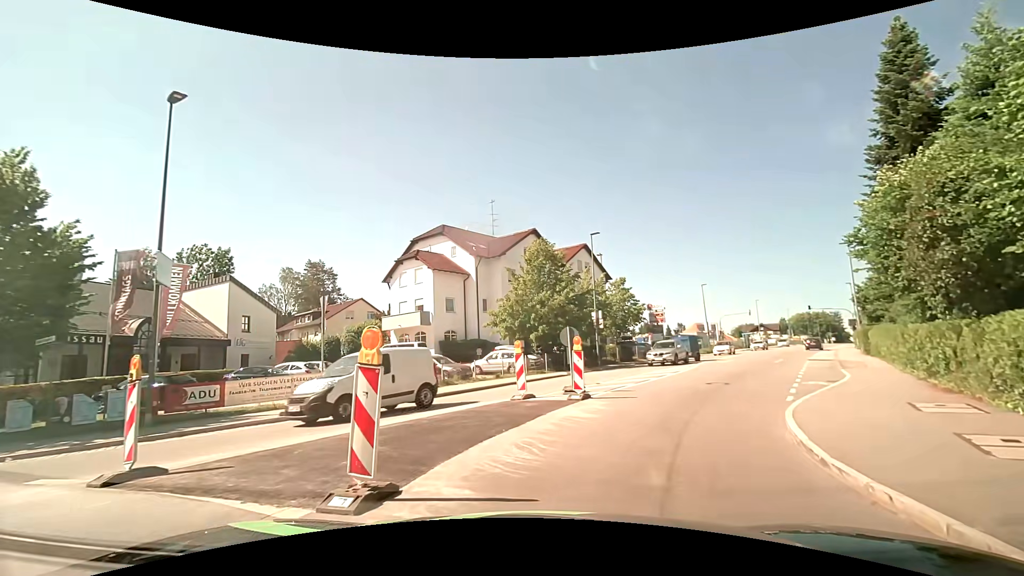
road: tertiary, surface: asphalt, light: Day
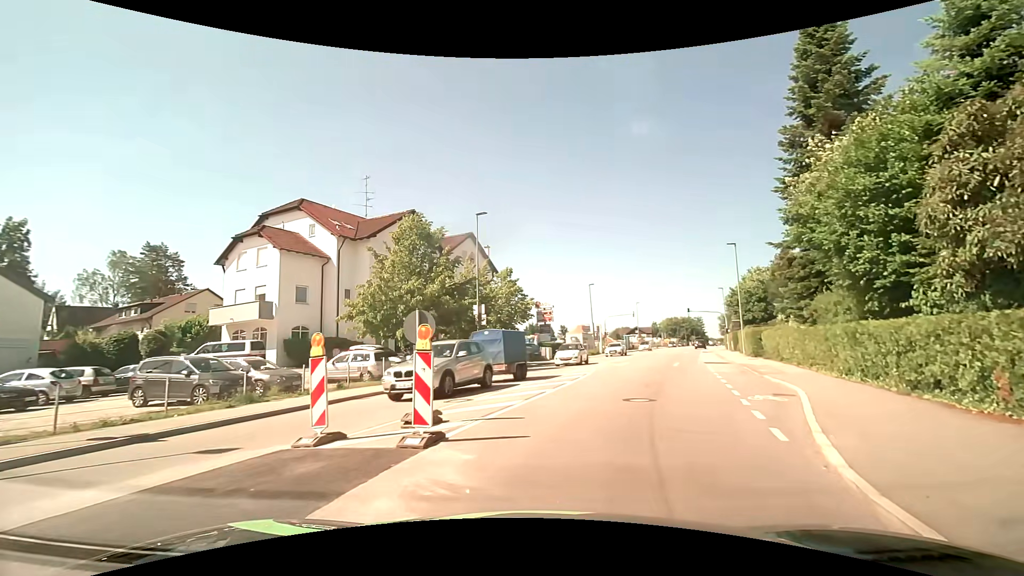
(+0.7, +6.5) m; +13°
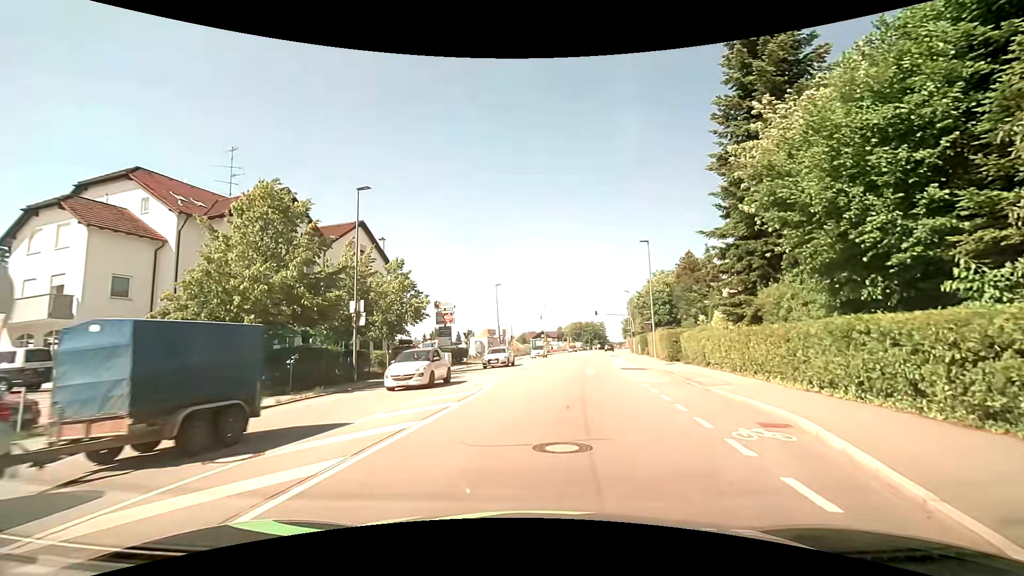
(+0.6, +5.6) m; +12°
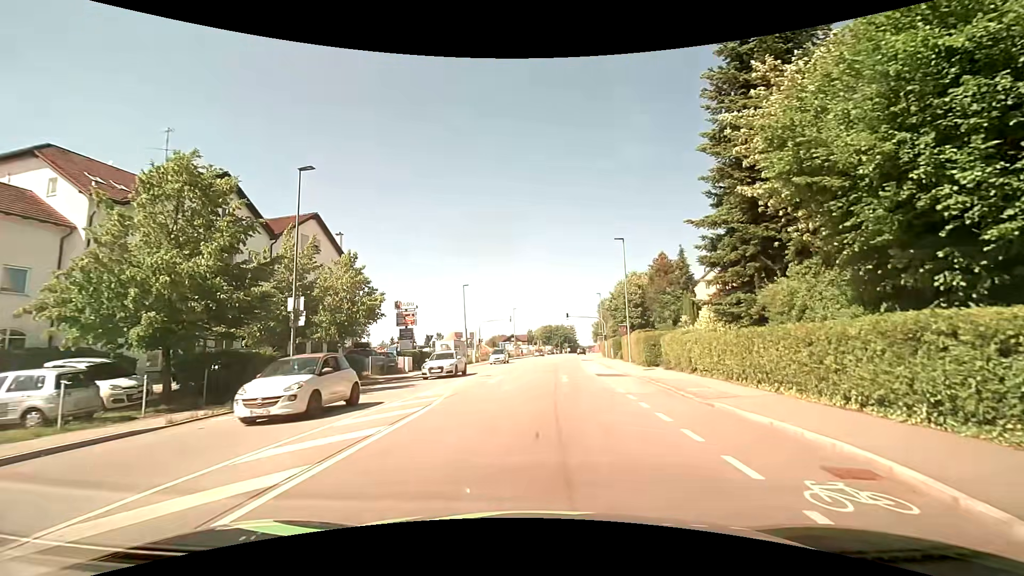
(0.0, +3.1) m; +3°
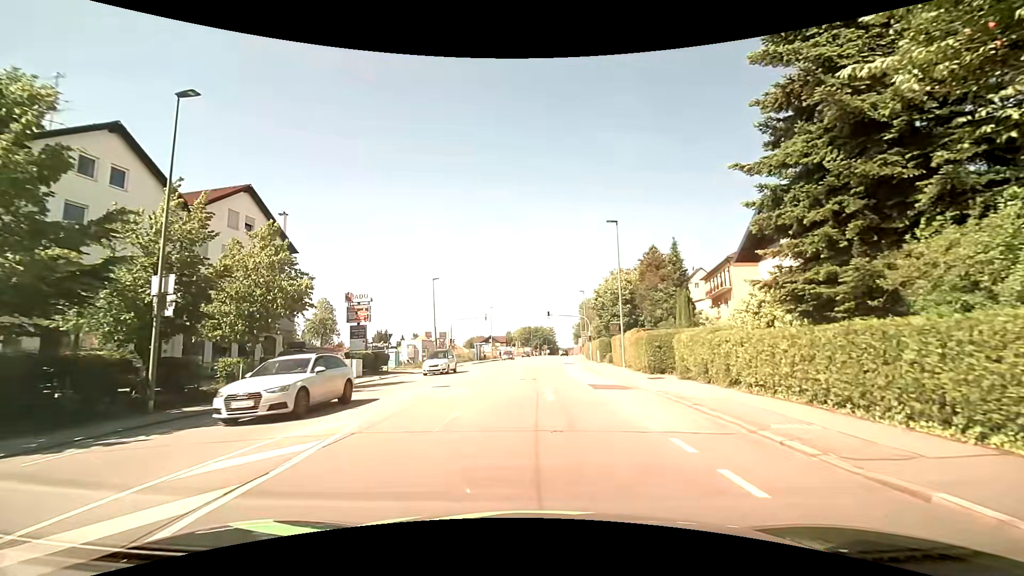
(+0.1, +6.7) m; +2°
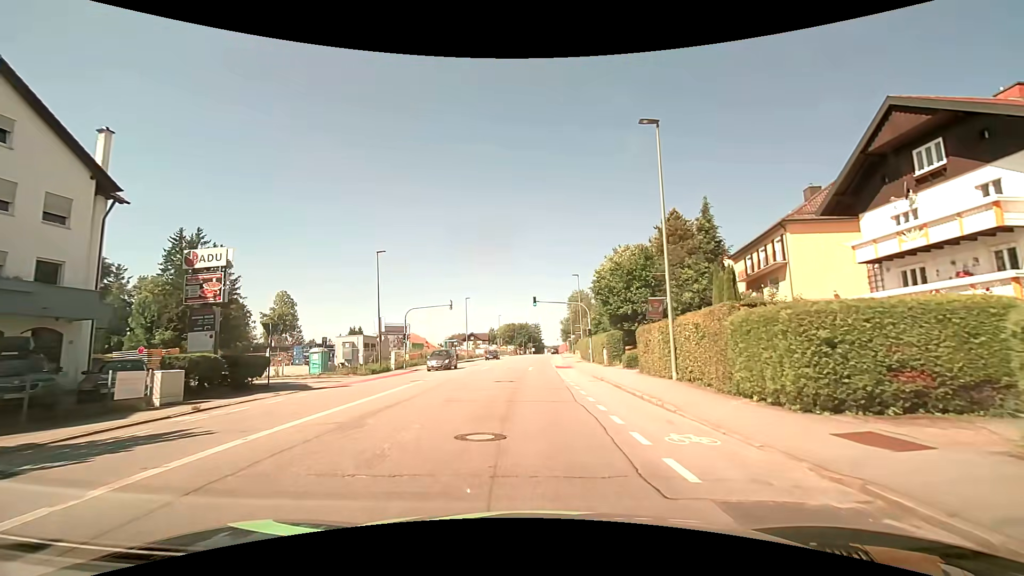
(+0.3, +15.7) m; +2°
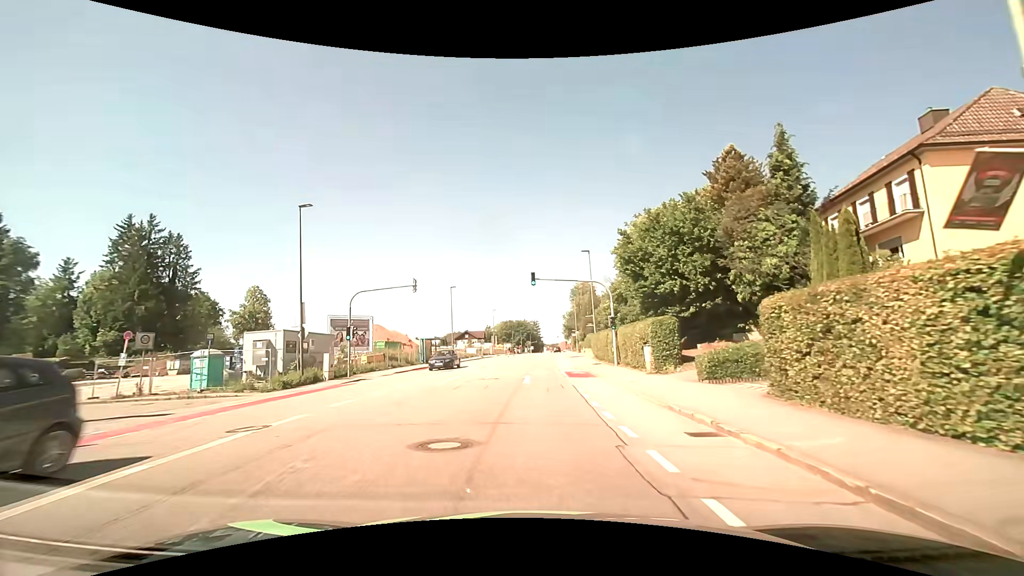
(0.0, +14.1) m; 0°
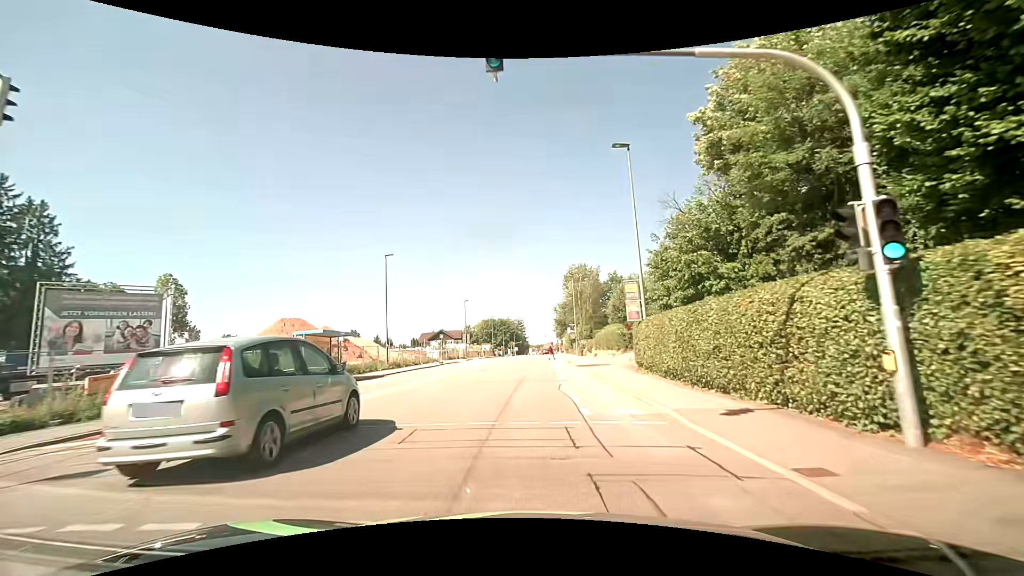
(+0.4, +25.5) m; +1°
(0, +10) (+1, +20) (+1, +30) (+1, +40) (+2, +50) (+2, +60) (+2, +70) (+2, +80) (+3, +90) (+3, +100) m
